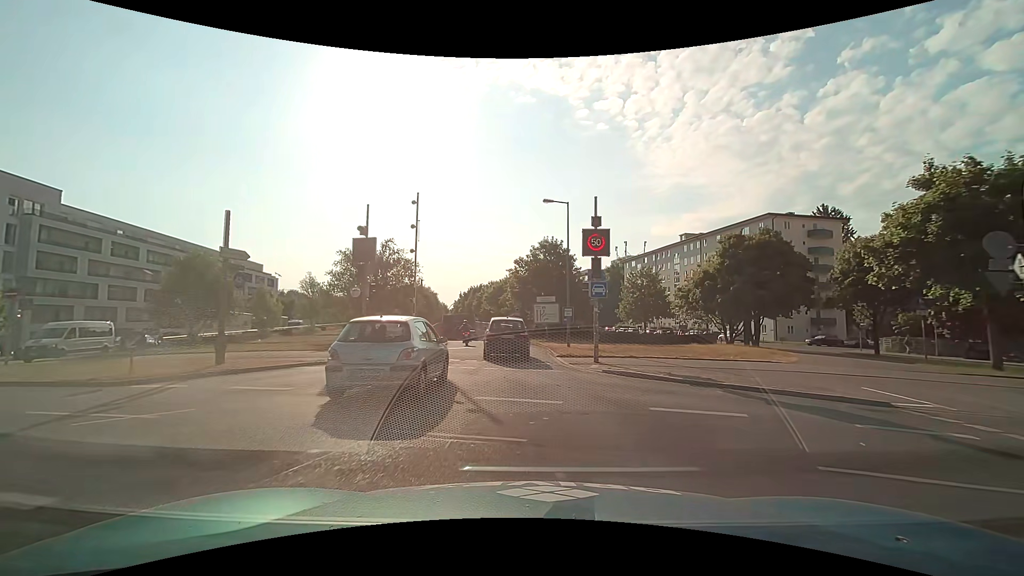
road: secondary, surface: asphalt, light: Day
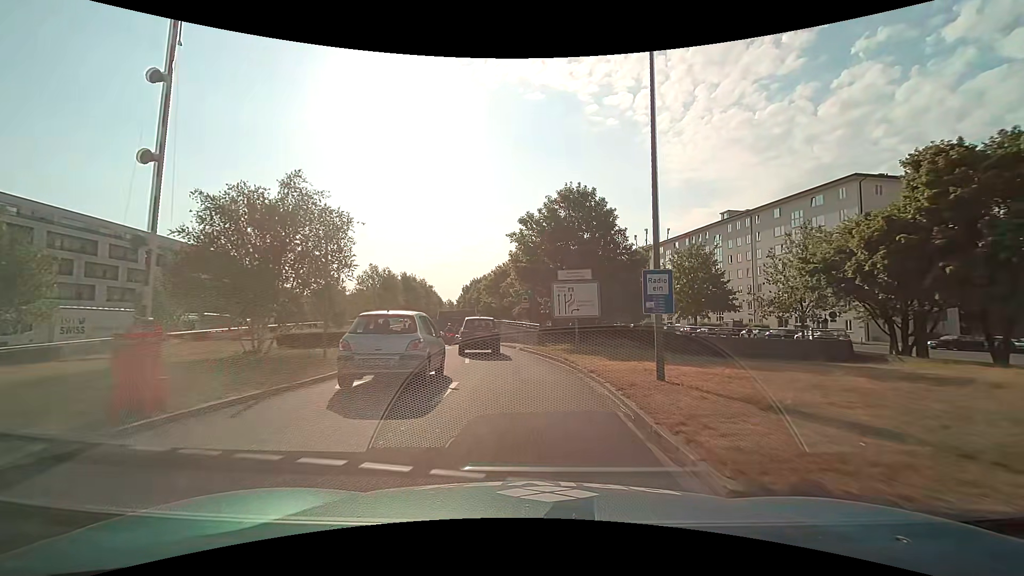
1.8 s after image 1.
(-0.3, +17.8) m; -1°
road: trunk_link
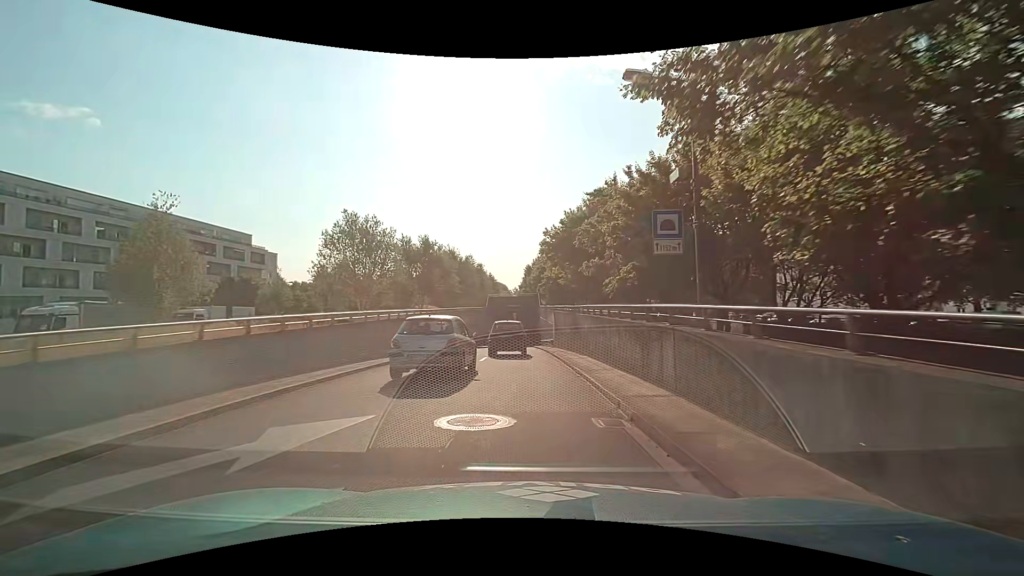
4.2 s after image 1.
(-1.6, +25.0) m; -9°
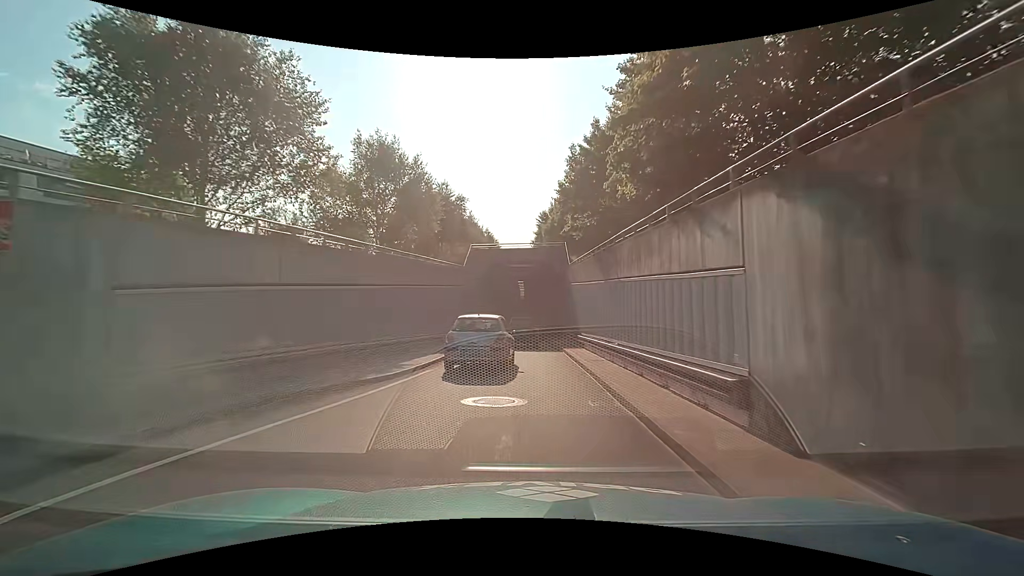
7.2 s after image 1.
(-0.5, +32.5) m; -1°
